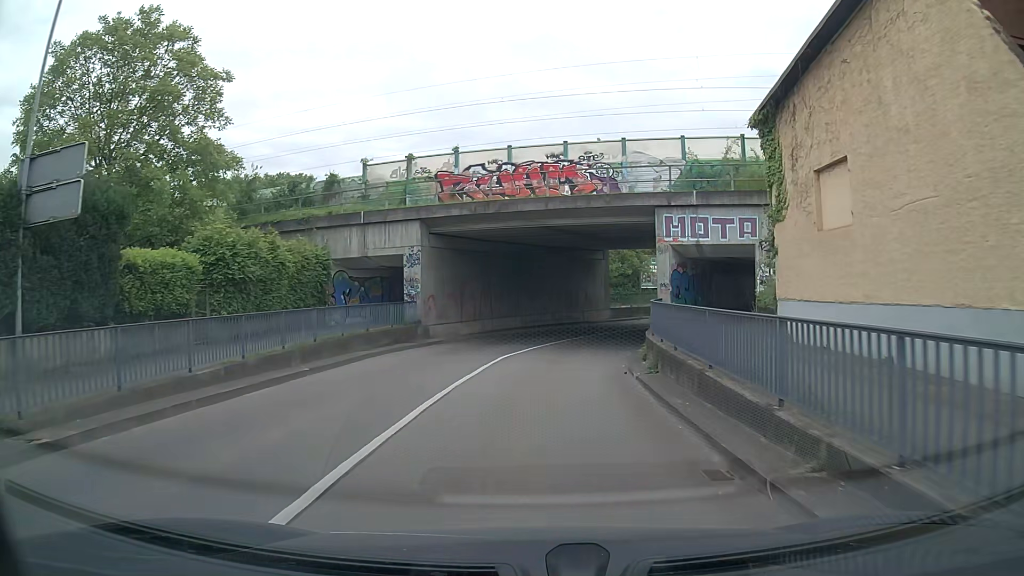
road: residential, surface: asphalt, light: Day
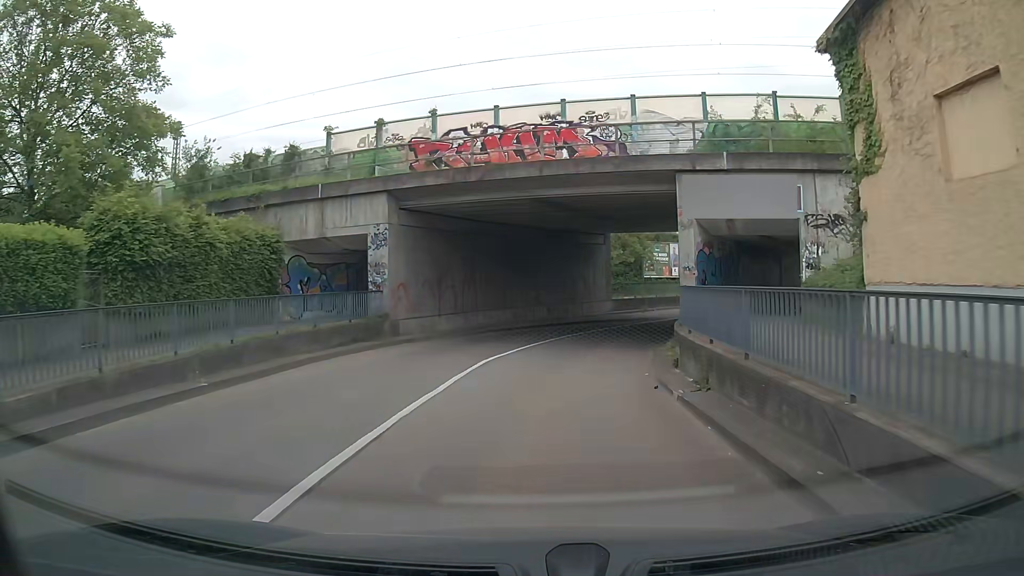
(0.0, +4.9) m; +1°
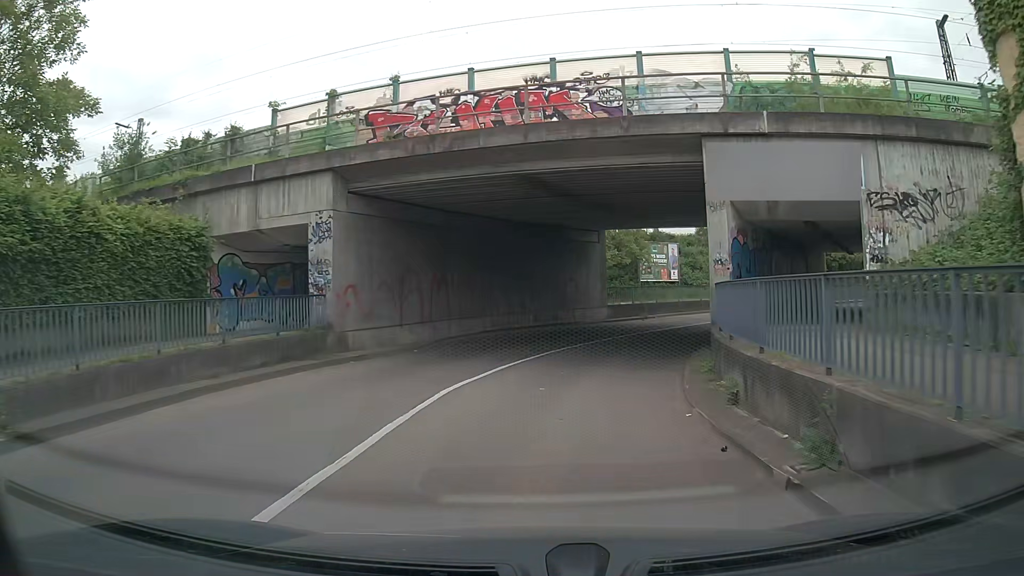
(0.0, +4.9) m; -1°
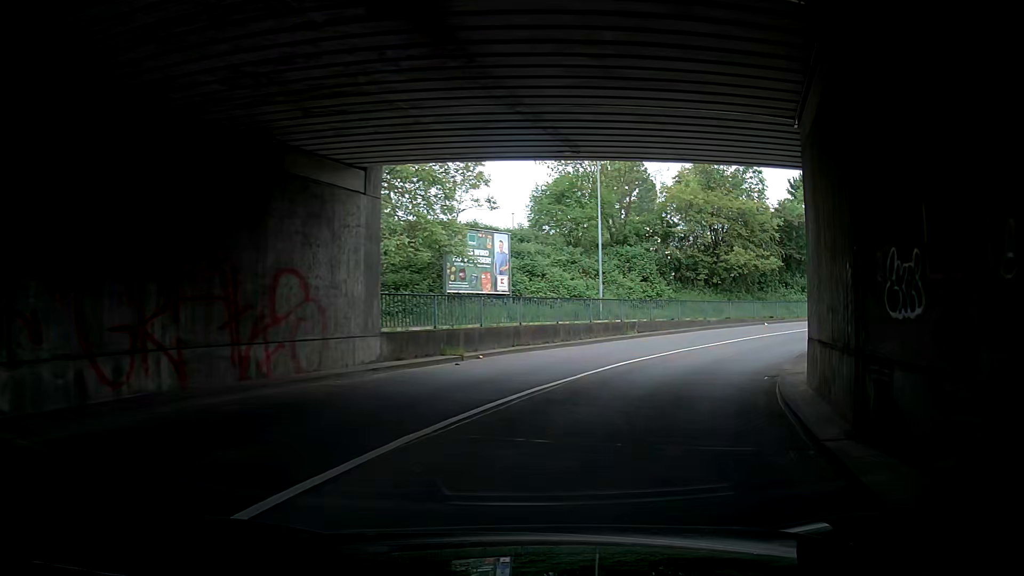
(+2.2, +18.4) m; +14°
